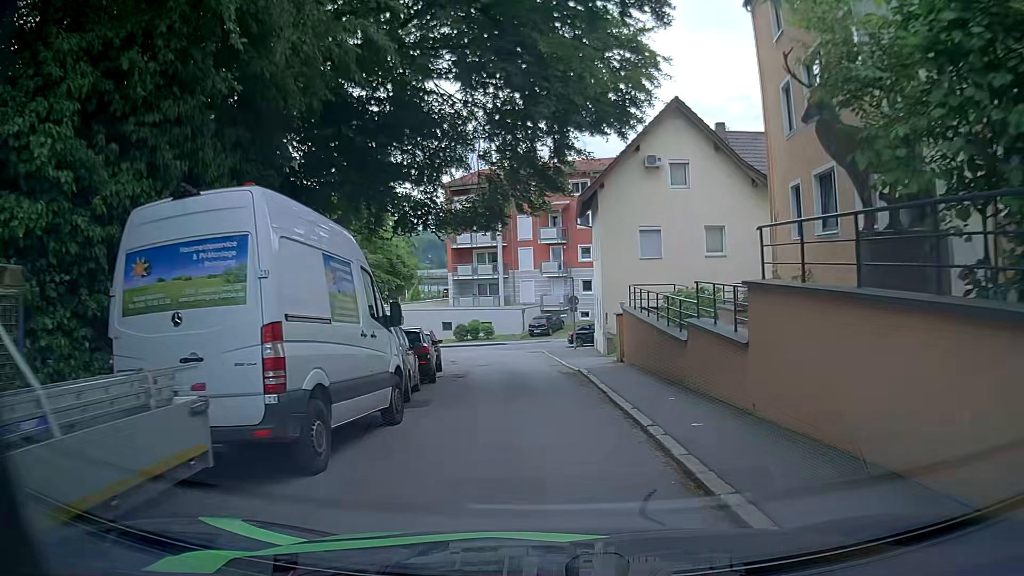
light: Day
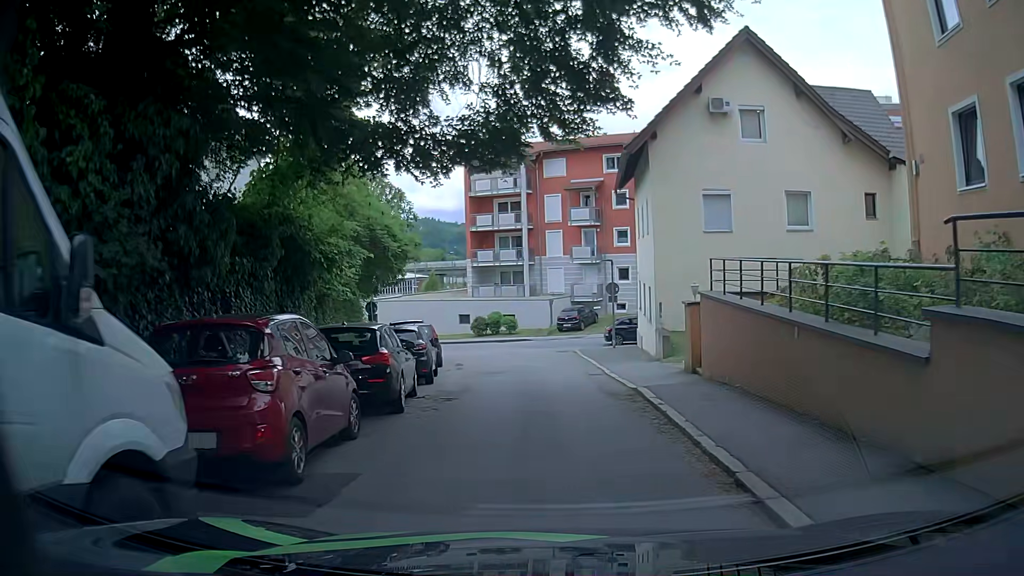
(0.0, +6.9) m; -1°
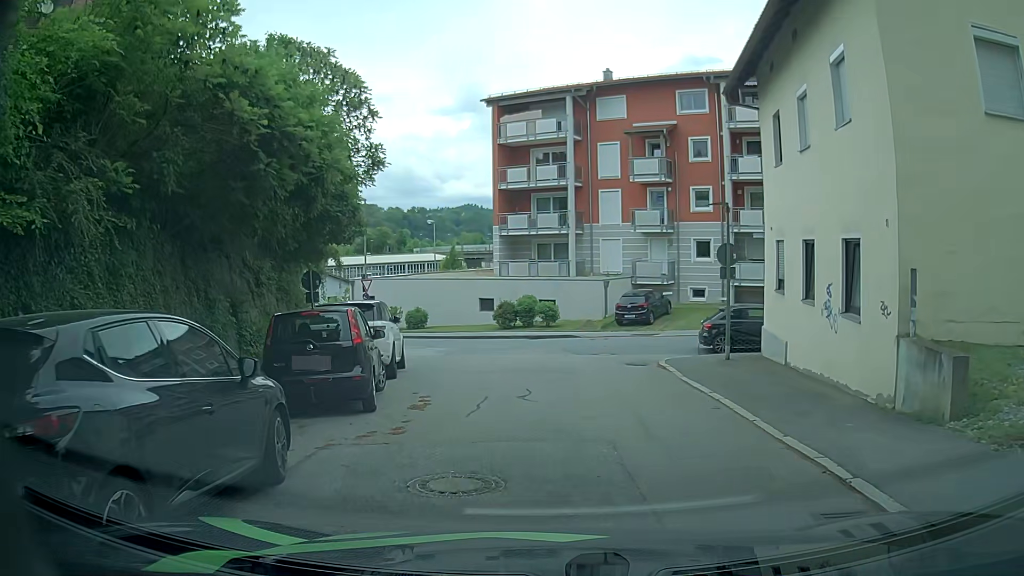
(-0.6, +13.3) m; -5°
